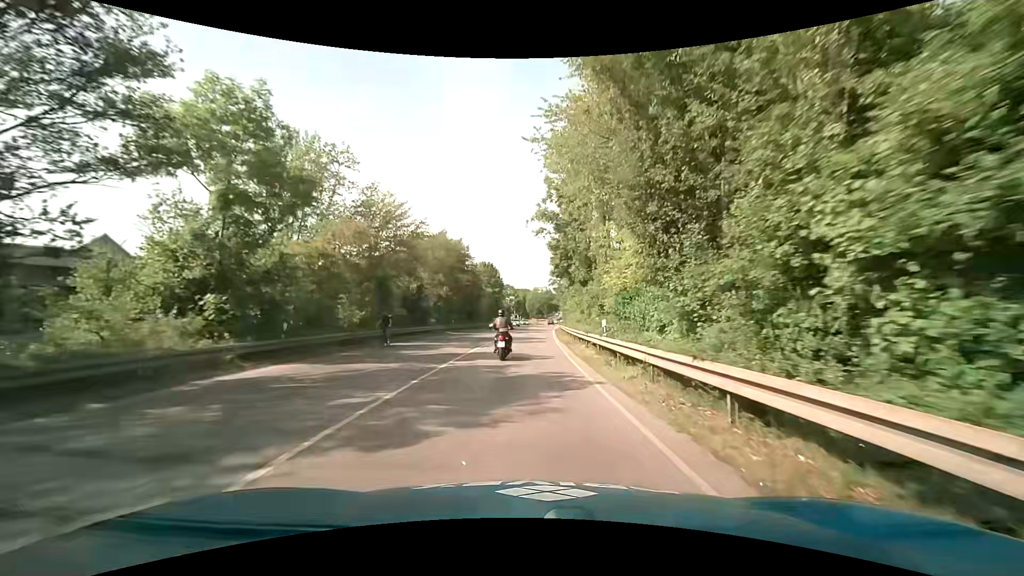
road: tertiary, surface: asphalt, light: Day
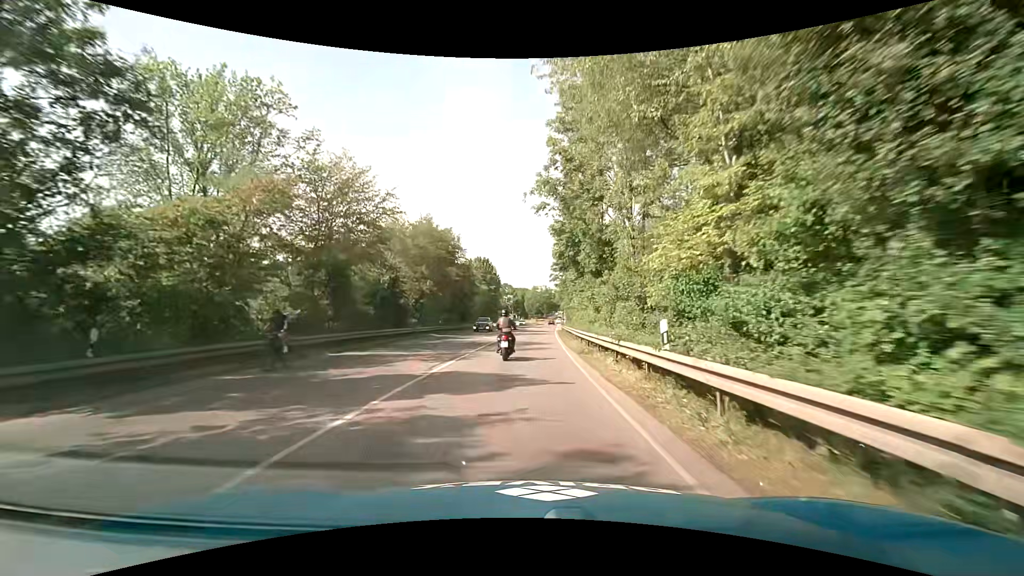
(0.0, +7.7) m; 0°
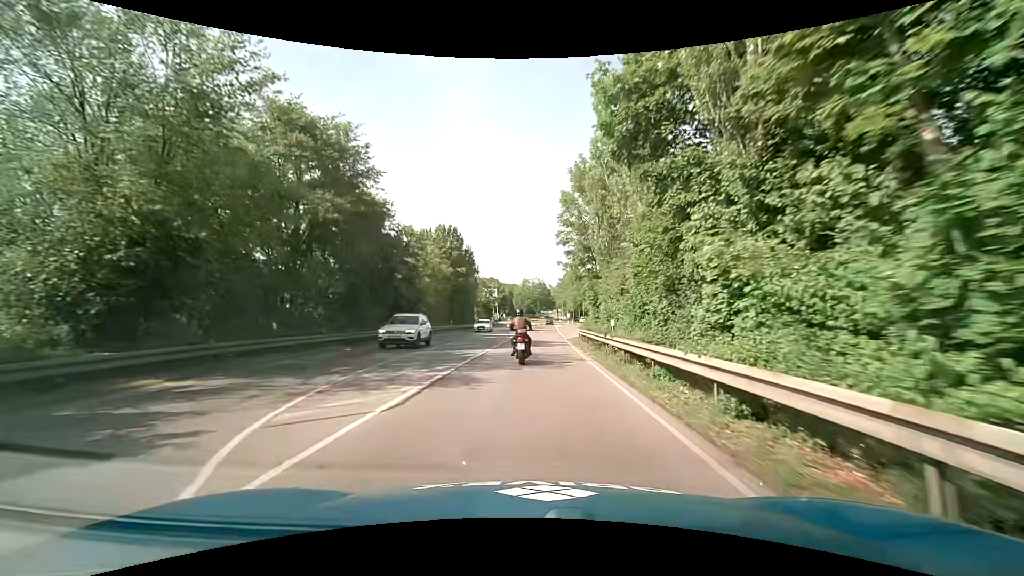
(+0.5, +31.4) m; +2°
(0, +10) (0, +20) (0, +30) (0, +40) (+1, +50) (+1, +60) (+1, +70) (+2, +80) (+2, +90) (+2, +100) m
